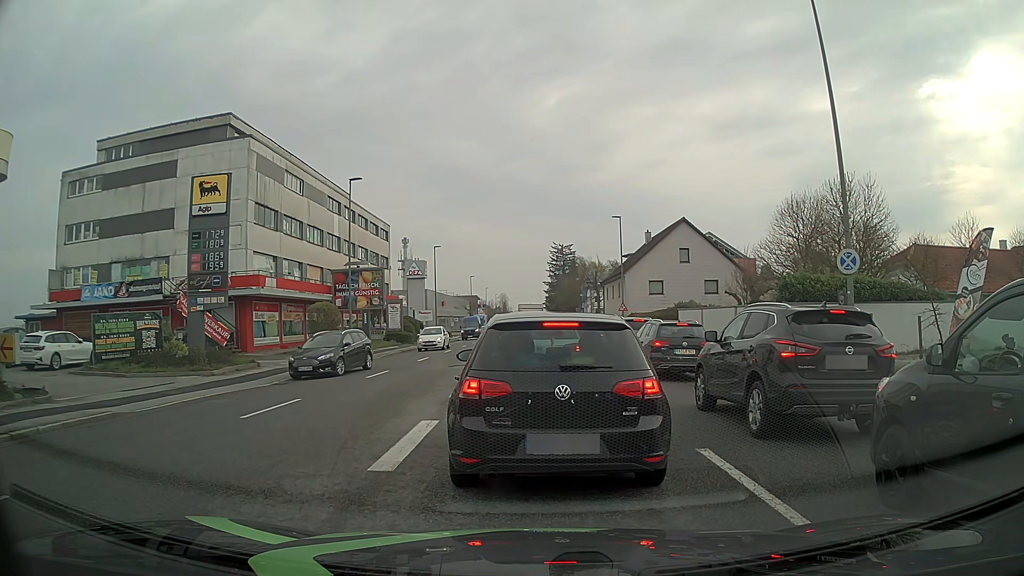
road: tertiary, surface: asphalt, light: Day
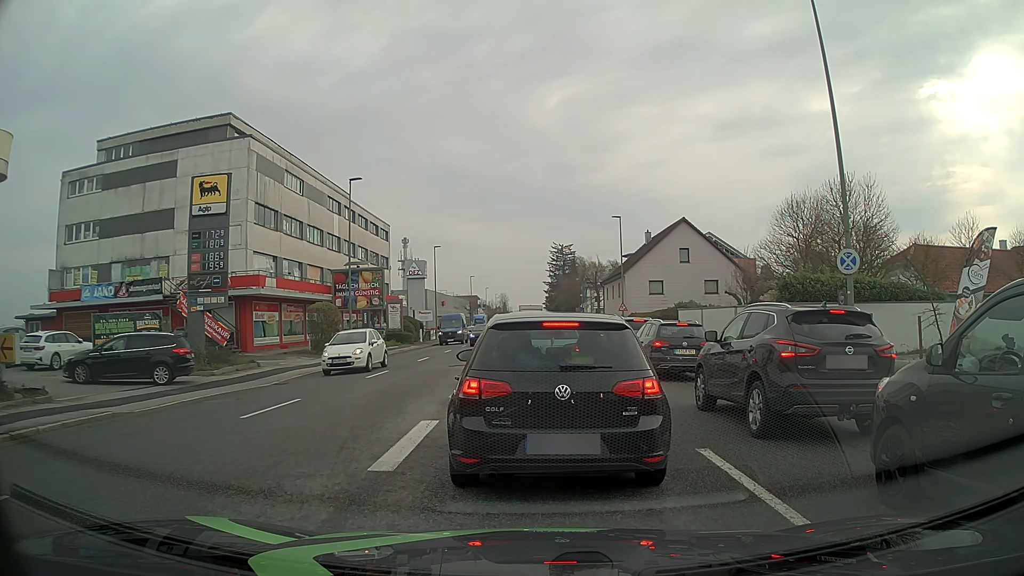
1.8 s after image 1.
(0.0, 0.0) m; 0°
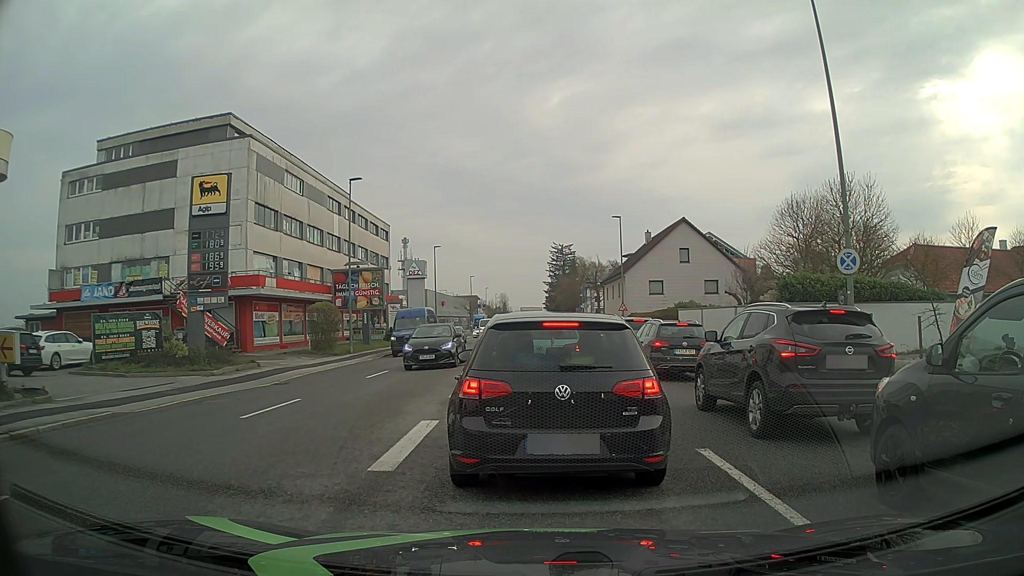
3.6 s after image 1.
(0.0, 0.0) m; 0°
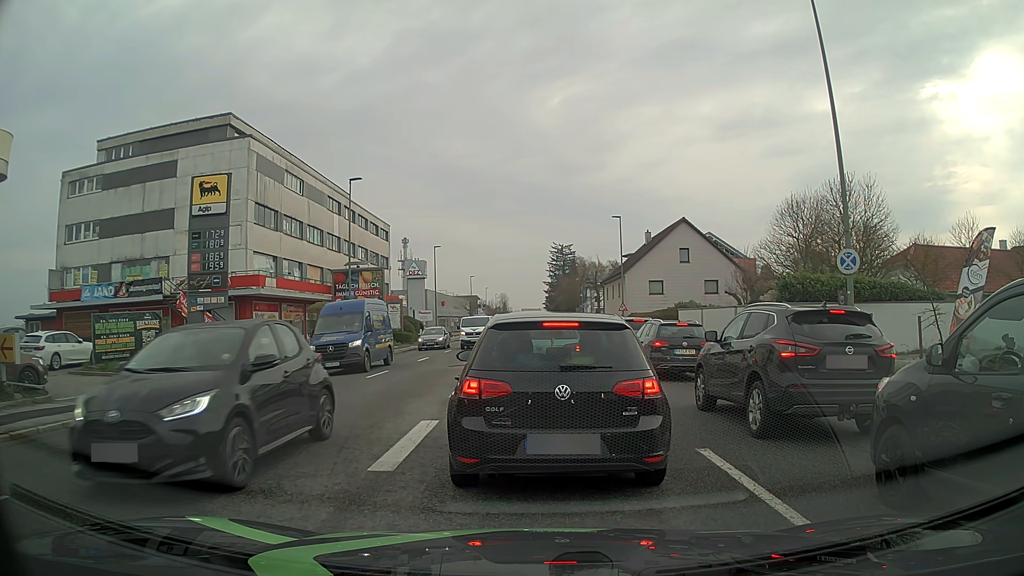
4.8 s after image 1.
(0.0, 0.0) m; 0°
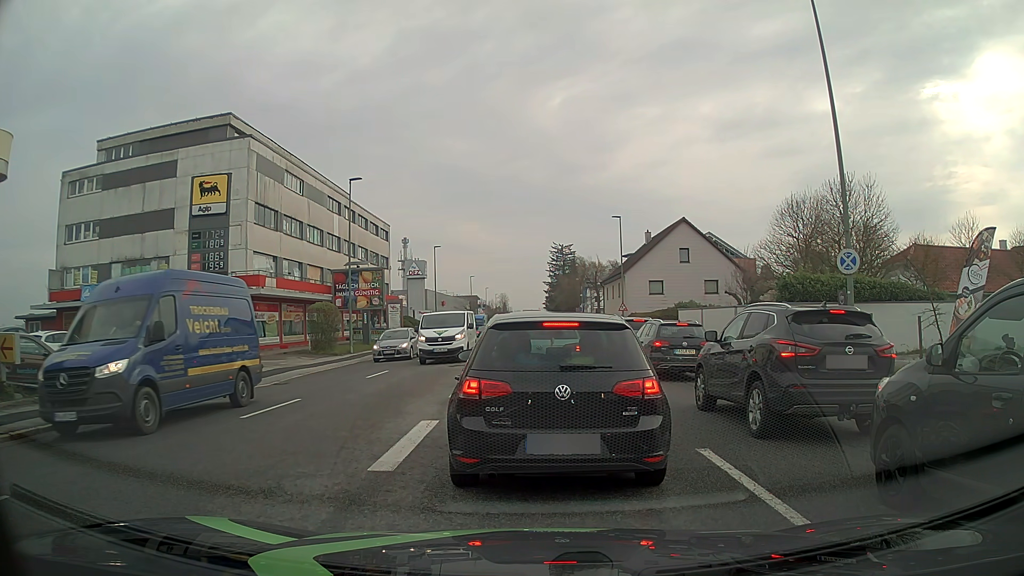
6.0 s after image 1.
(0.0, 0.0) m; 0°
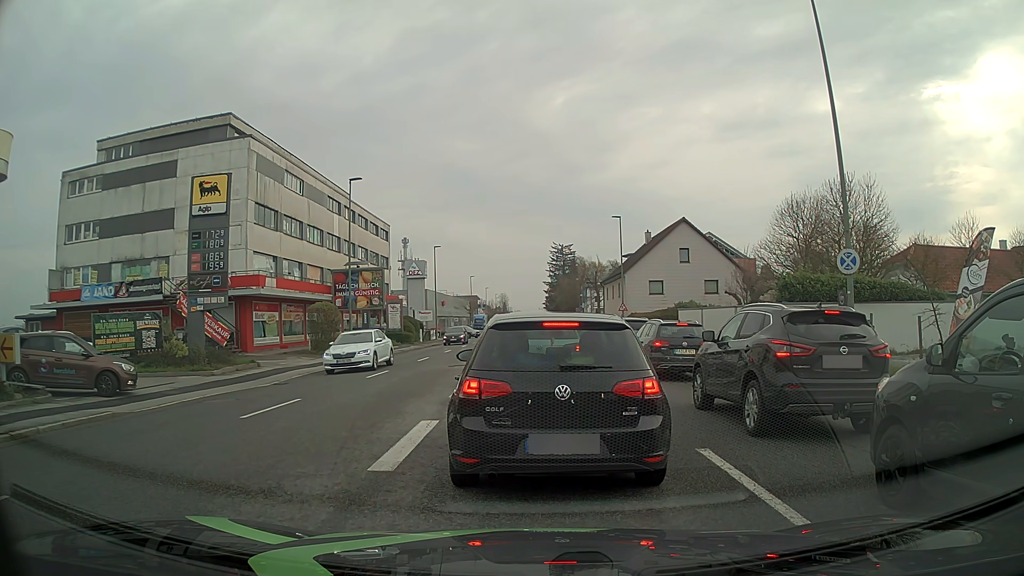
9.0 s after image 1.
(0.0, 0.0) m; 0°
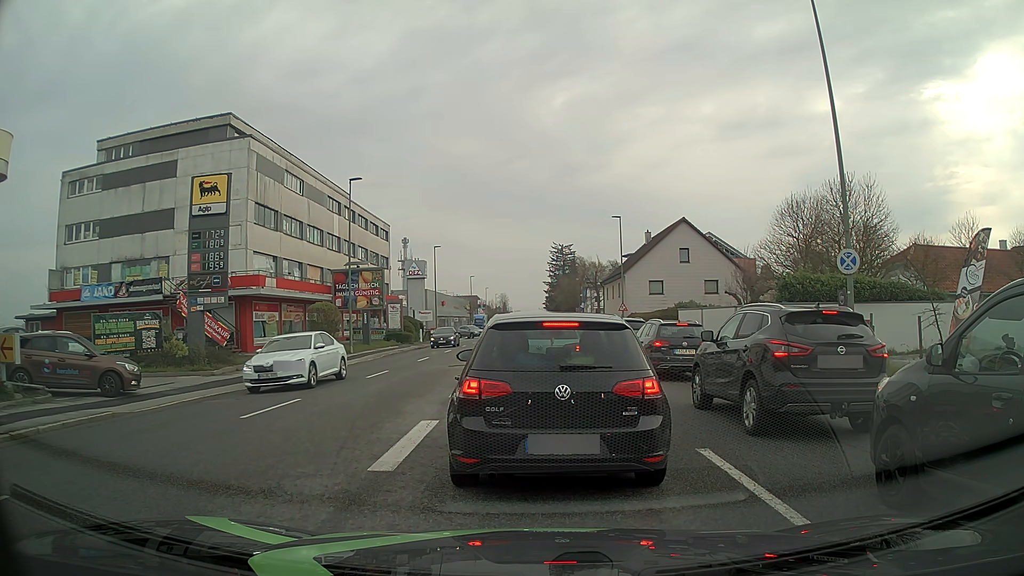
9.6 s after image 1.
(0.0, 0.0) m; 0°
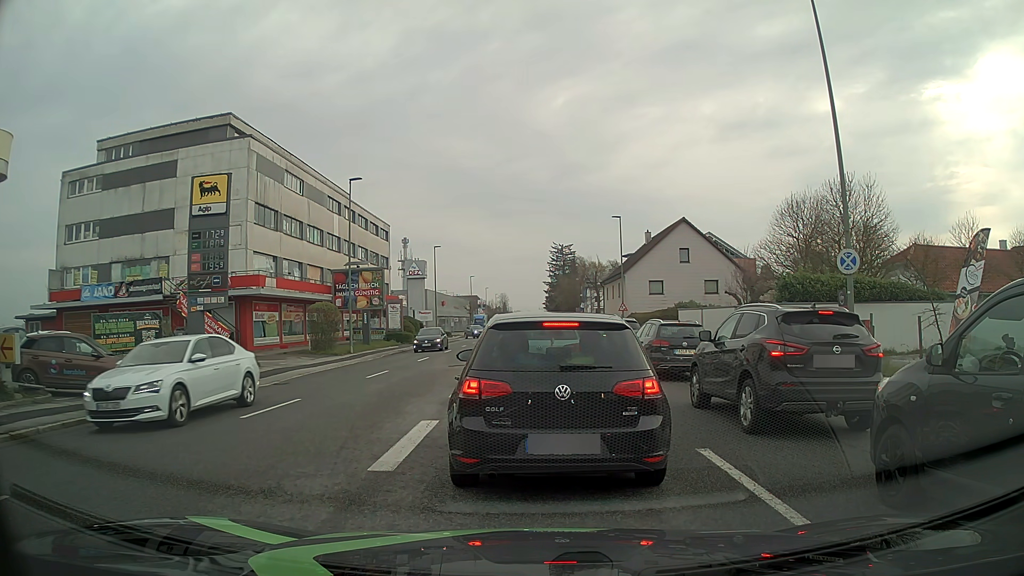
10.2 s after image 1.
(0.0, 0.0) m; 0°
(0, +10) (0, +20) (0, +30) (0, +40) (0, +50) (0, +60) (+1, +70) (+1, +80) (+1, +90) (+1, +100) m
